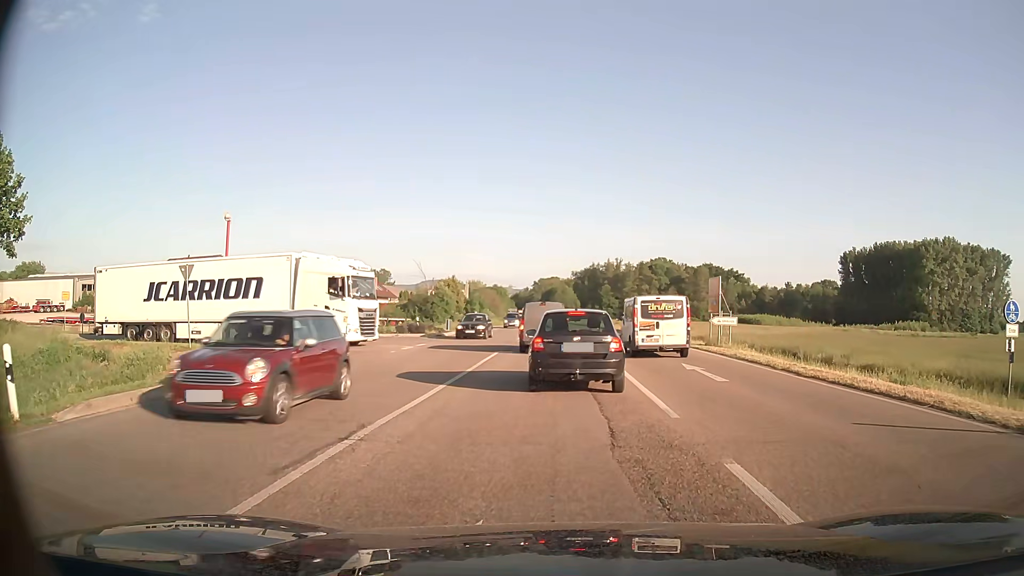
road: primary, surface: asphalt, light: Day
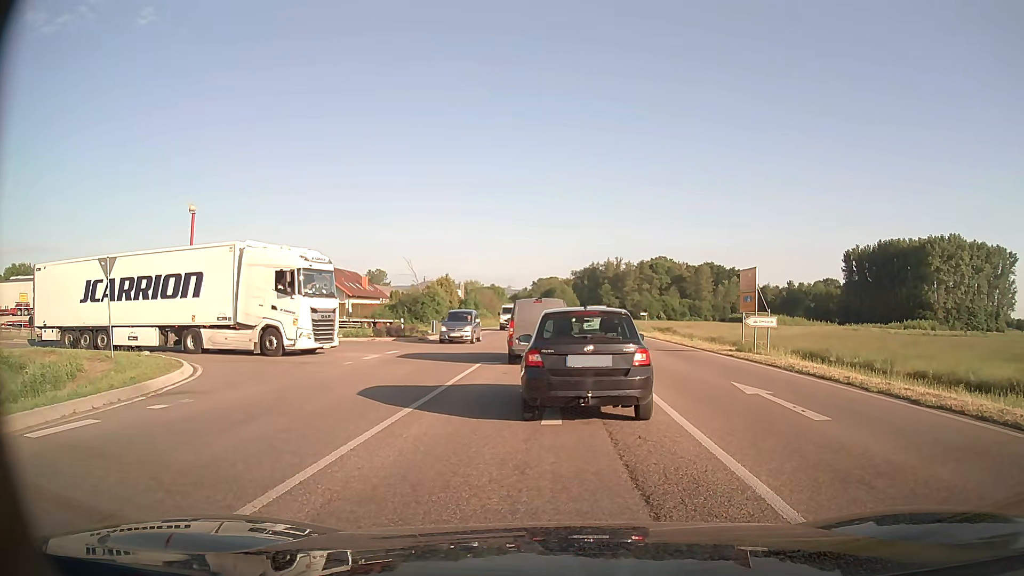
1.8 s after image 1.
(0.0, +5.2) m; 0°
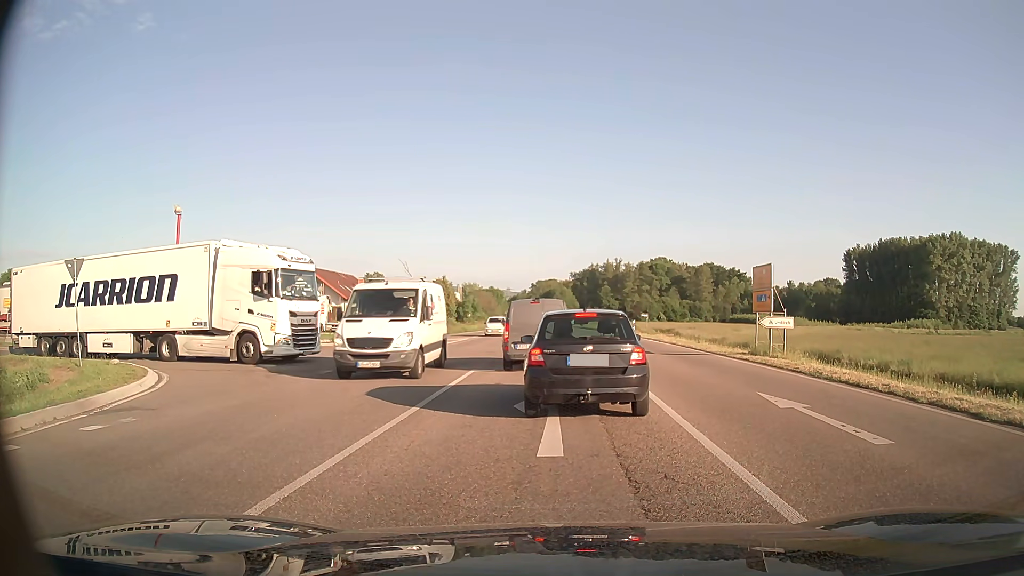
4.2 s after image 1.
(0.0, +1.7) m; 0°
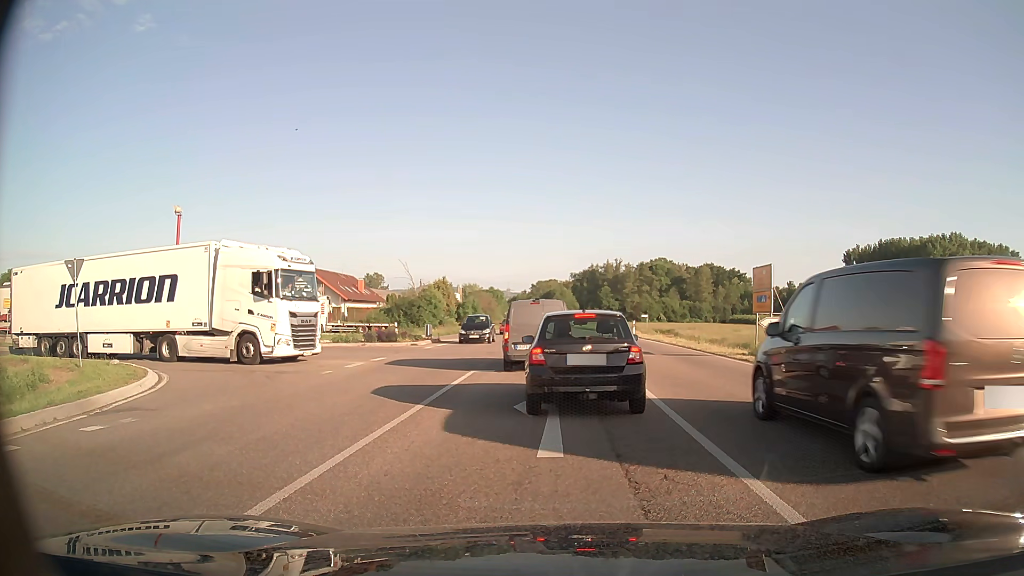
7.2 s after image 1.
(0.0, +0.1) m; 0°
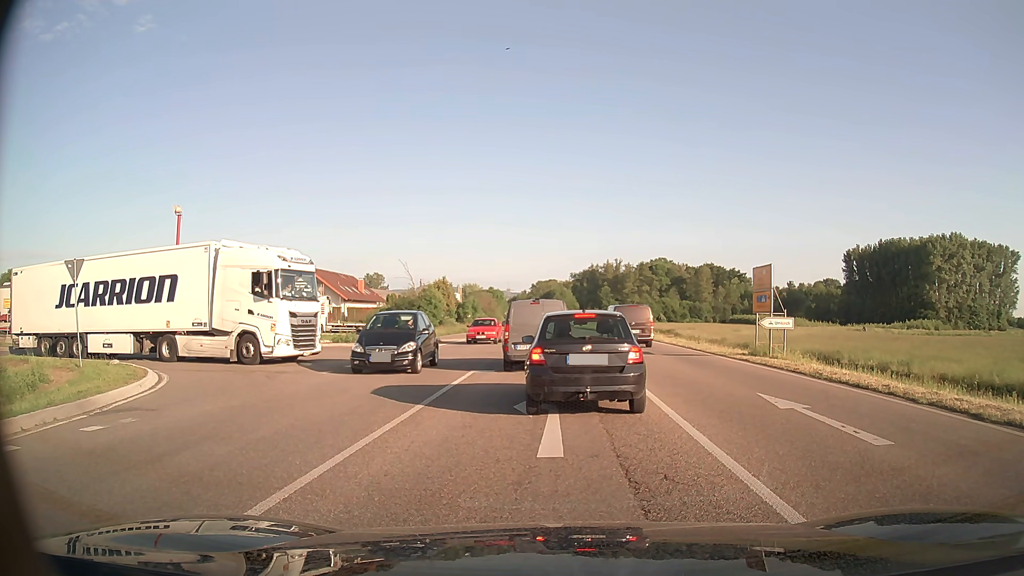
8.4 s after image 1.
(0.0, 0.0) m; 0°
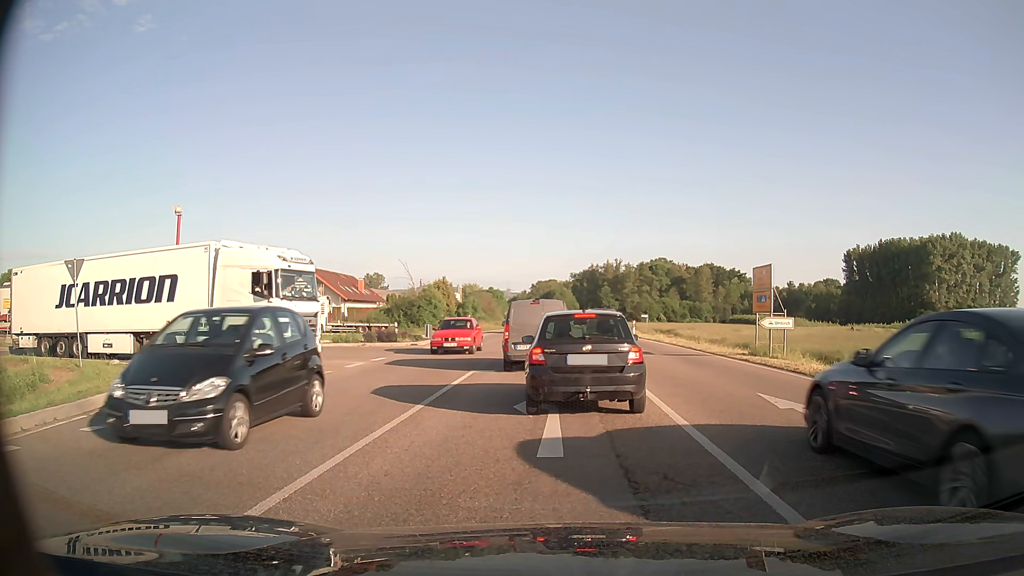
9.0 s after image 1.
(0.0, 0.0) m; 0°
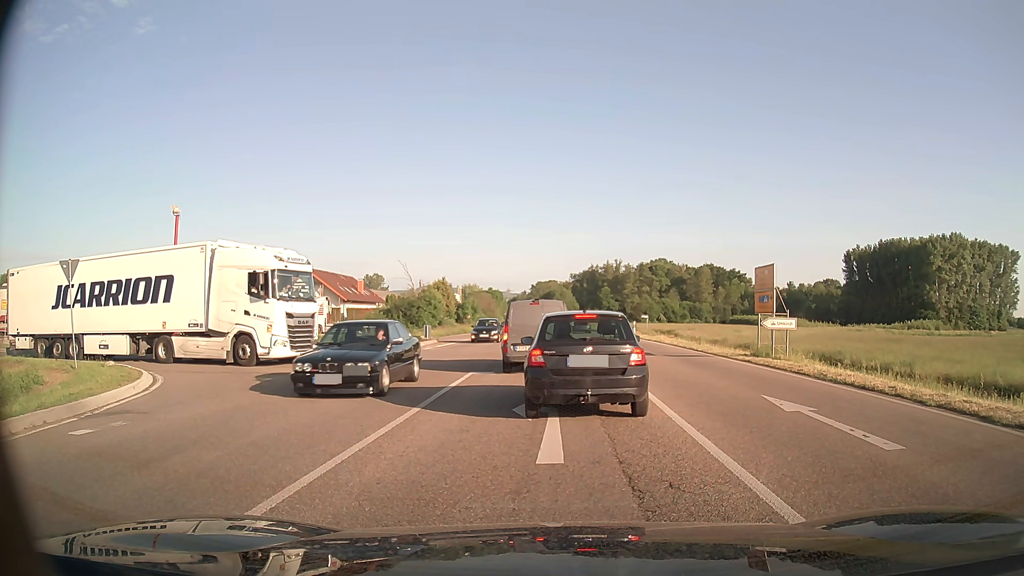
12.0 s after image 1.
(0.0, +0.3) m; 0°
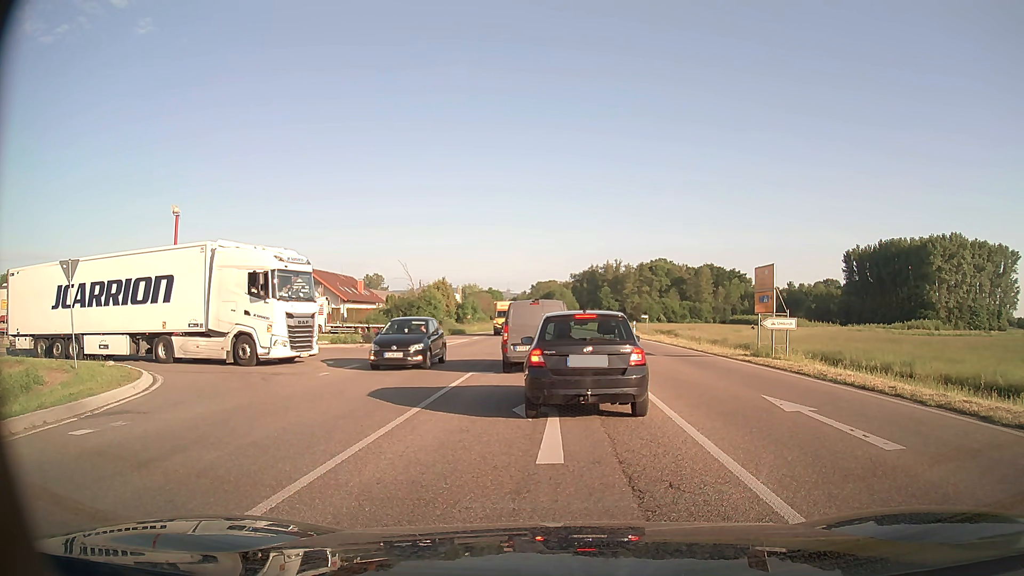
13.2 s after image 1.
(0.0, 0.0) m; 0°
(0, +10) (0, +20) (-5, +29) (-14, +32) (-24, +32) (-34, +31) (-43, +29) (-53, +27) (-63, +26) (-73, +24) m
